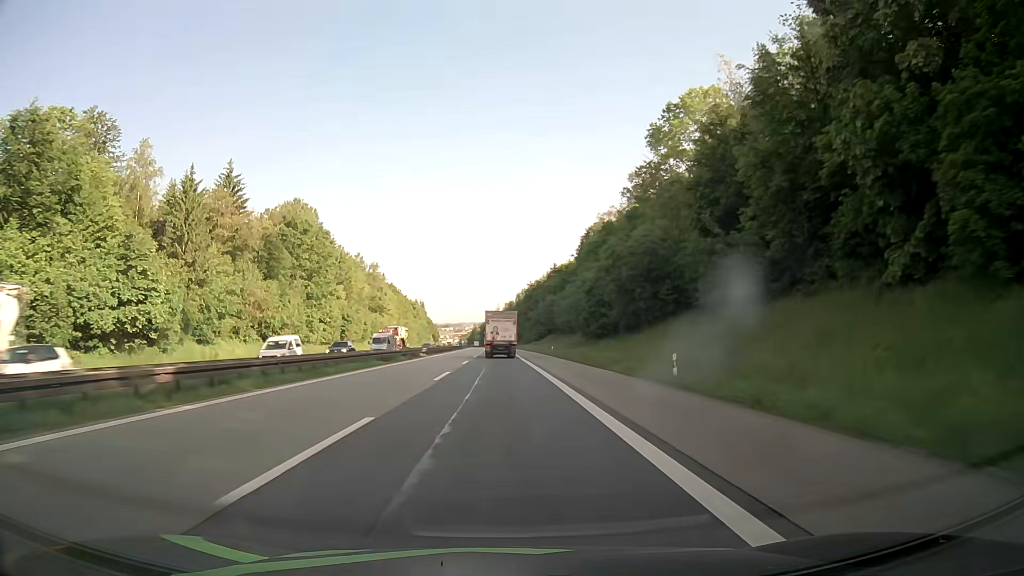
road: motorway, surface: asphalt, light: Day
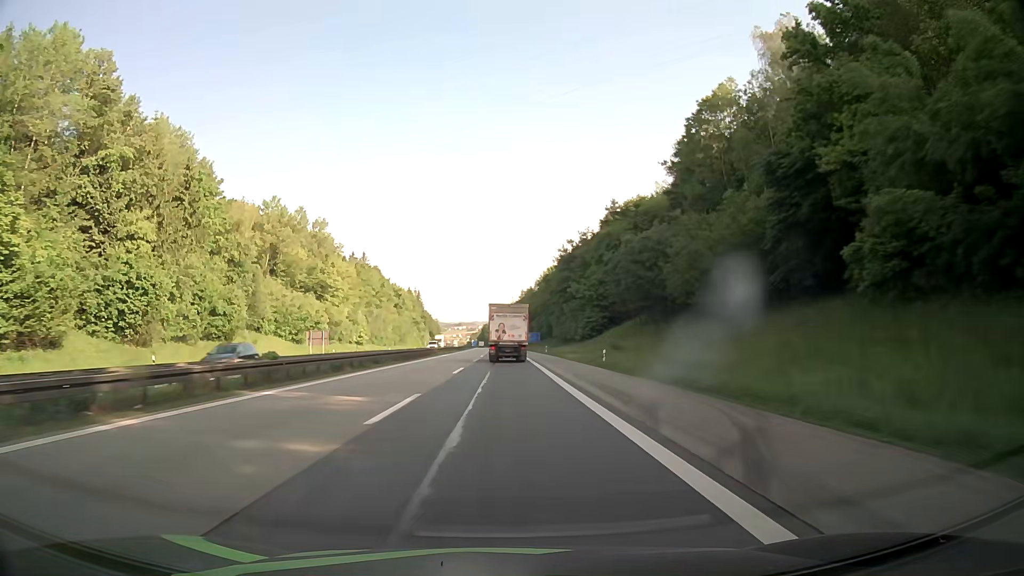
(-1.3, +84.0) m; -2°
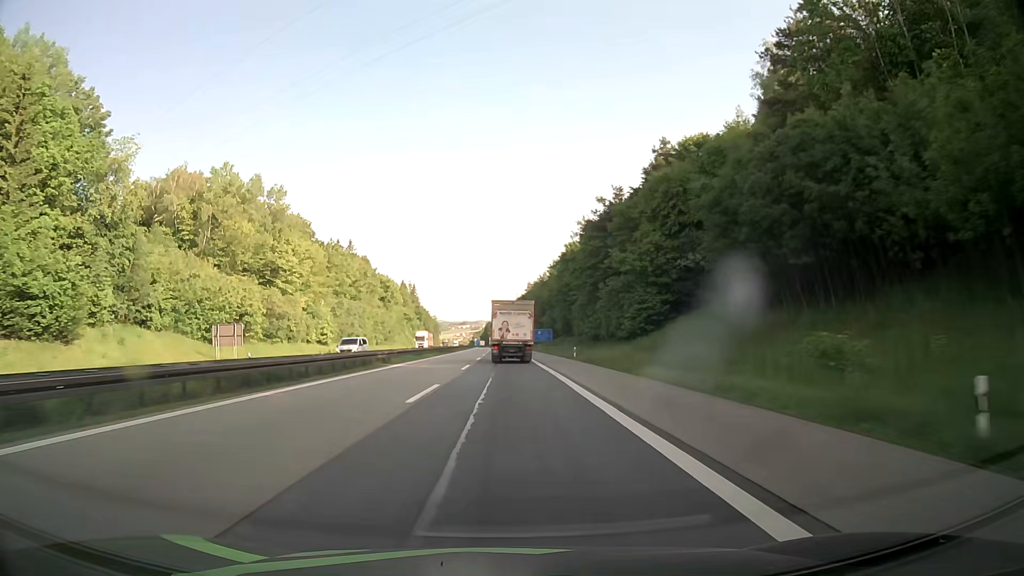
(0.0, +32.3) m; 0°
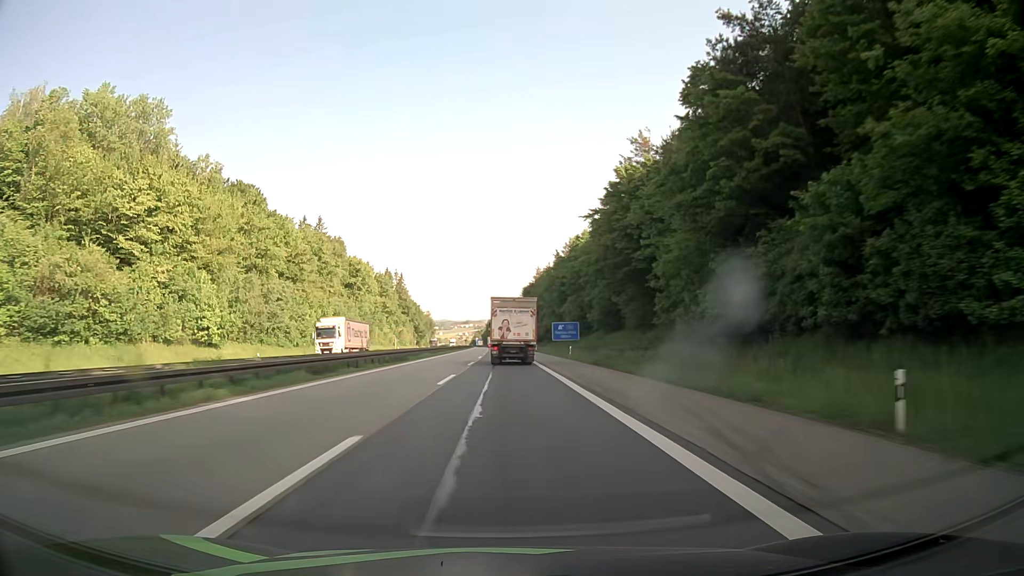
(-0.2, +47.2) m; 0°
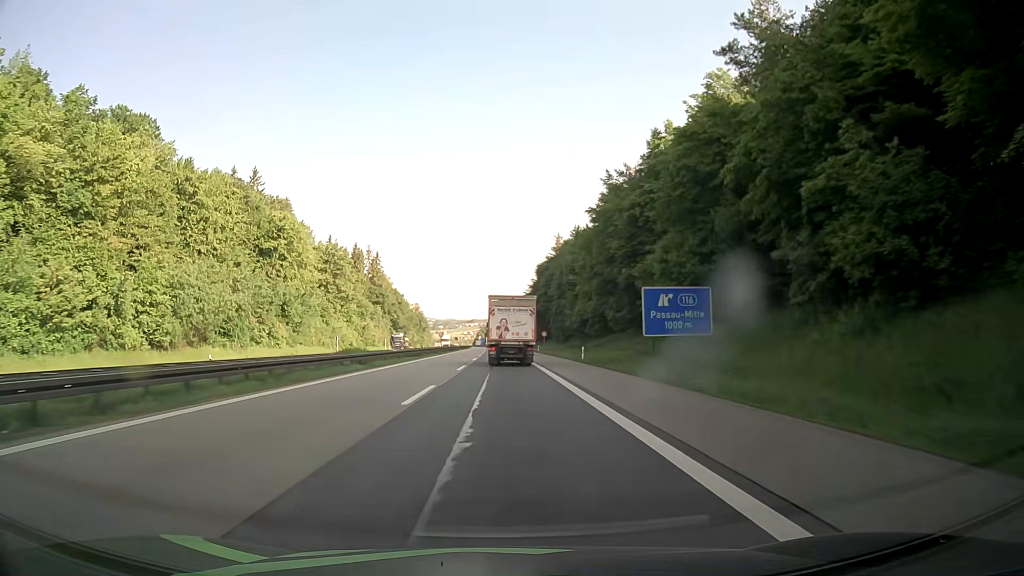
(-0.3, +60.6) m; -1°
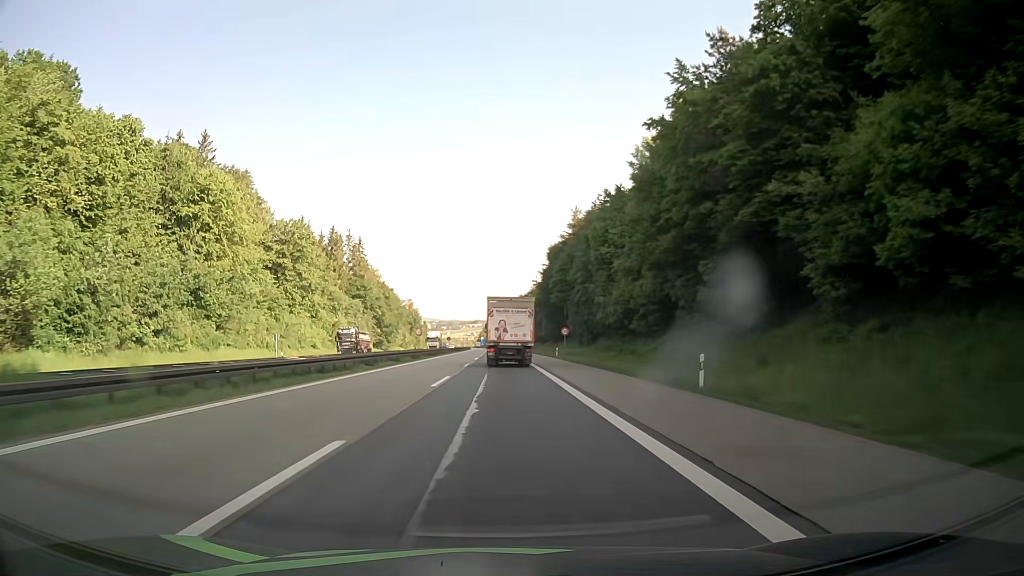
(0.0, +29.4) m; 0°
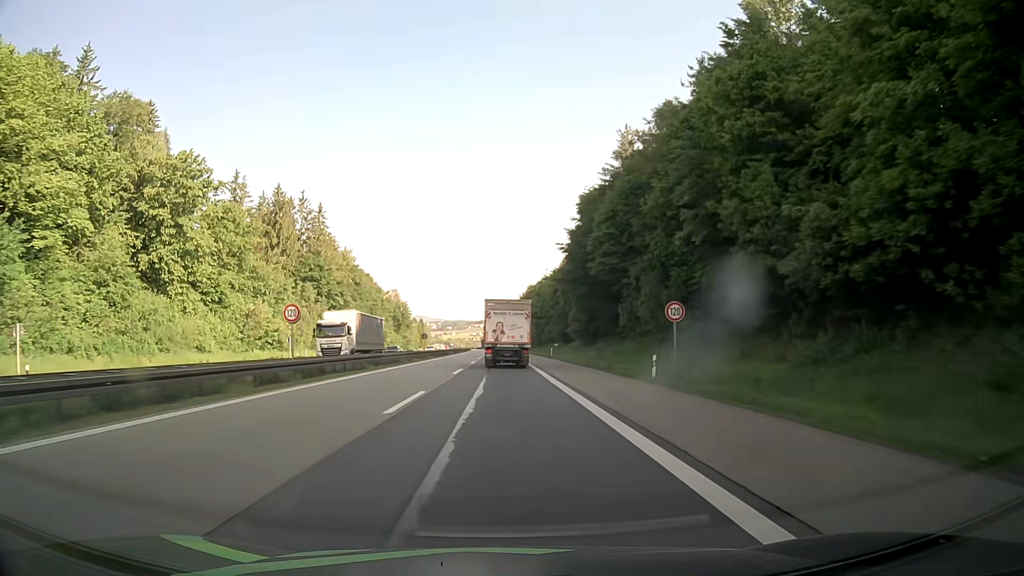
(-0.4, +44.0) m; -1°
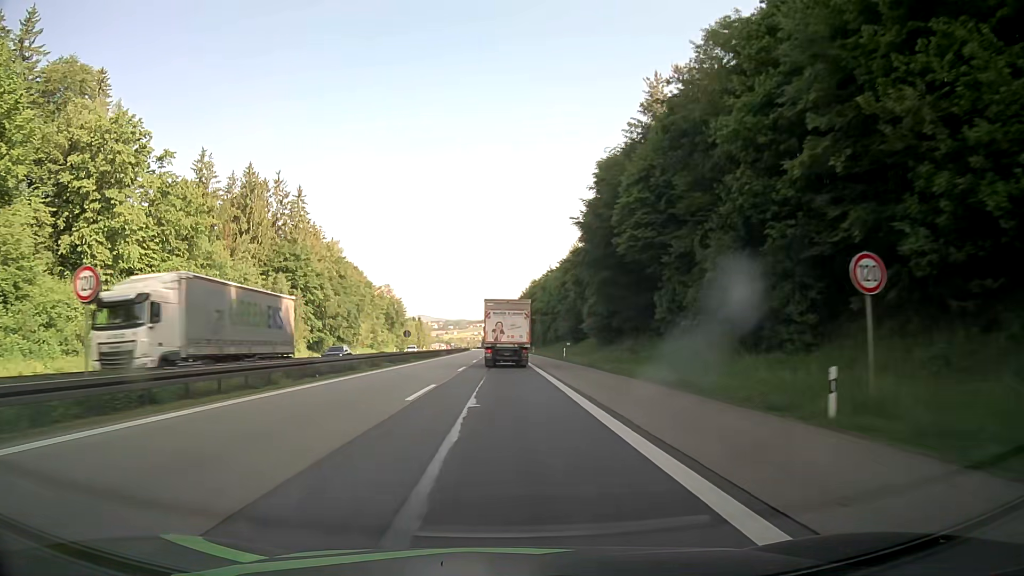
(0.0, +14.7) m; -1°
(0, +10) (0, +20) (0, +30) (0, +40) (0, +50) (0, +60) (0, +70) (0, +80) (0, +90) (0, +100) m
